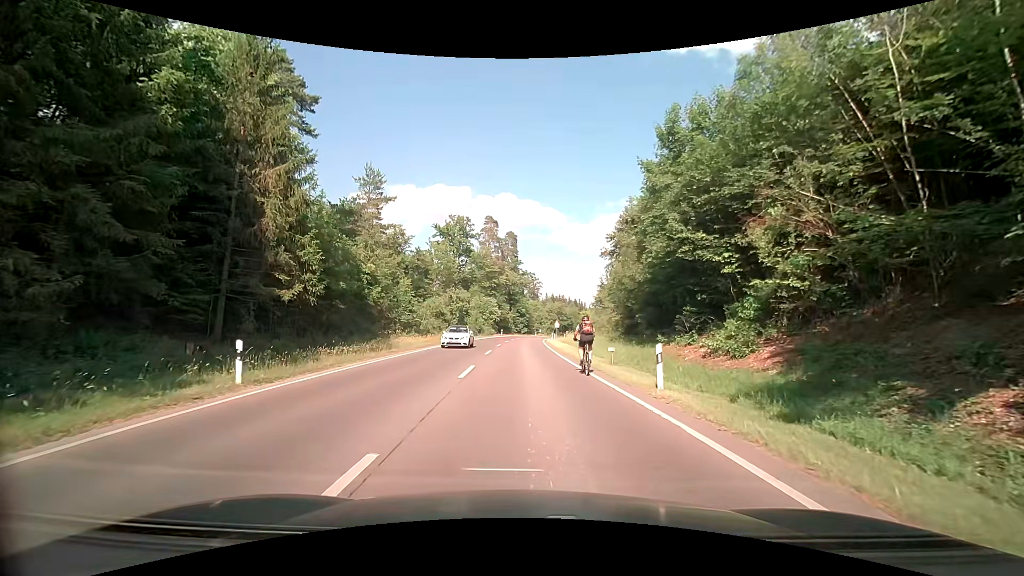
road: secondary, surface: asphalt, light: Day
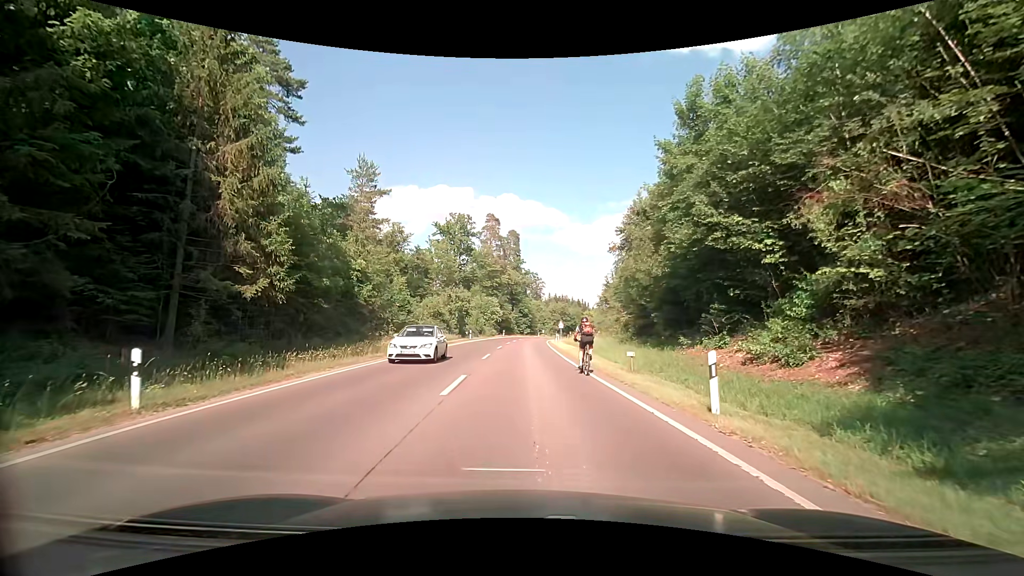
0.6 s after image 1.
(0.0, +3.2) m; -1°
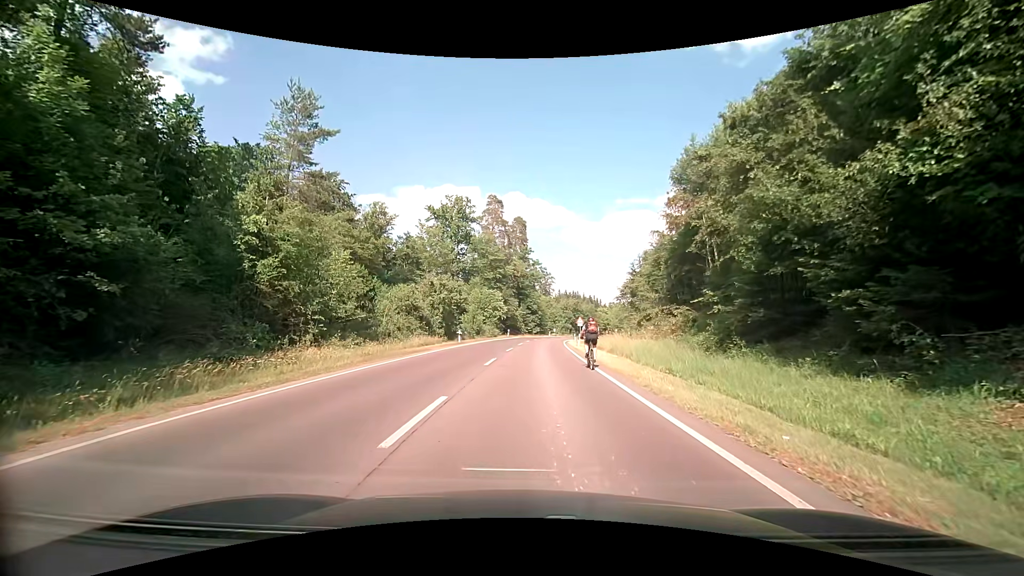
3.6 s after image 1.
(+0.1, +16.4) m; 0°
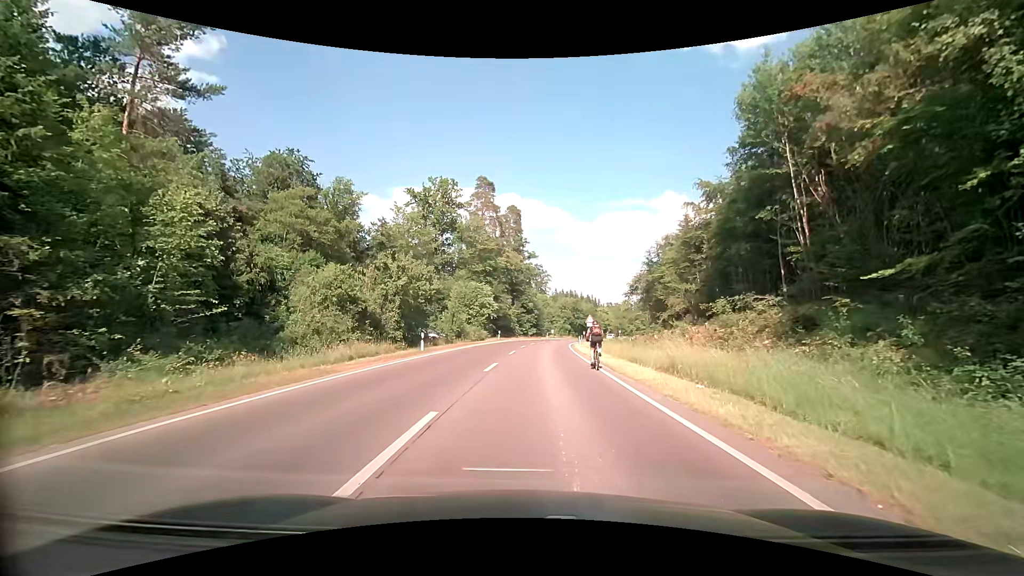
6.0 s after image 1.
(0.0, +13.8) m; +1°
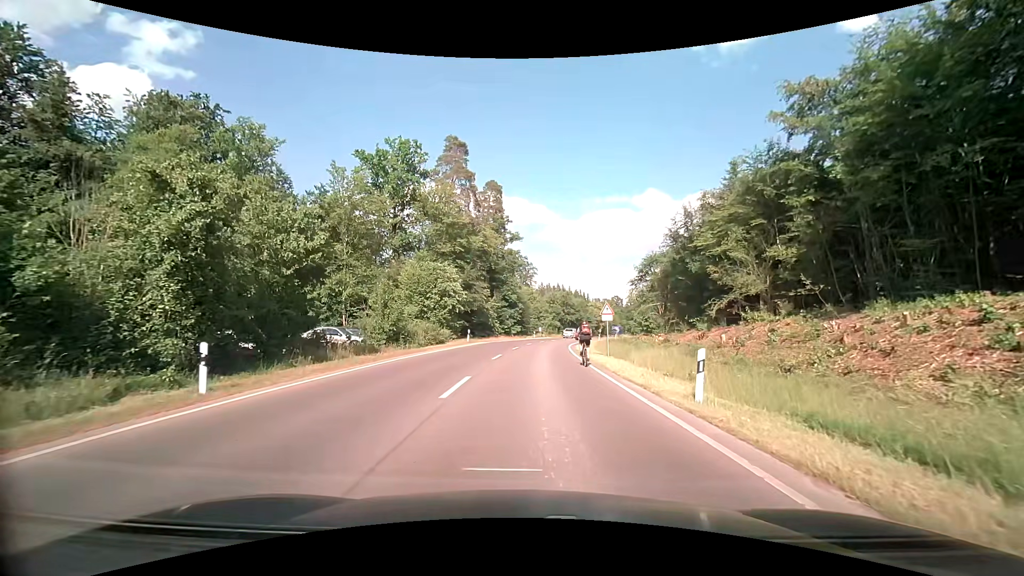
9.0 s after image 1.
(+0.2, +18.4) m; +2°
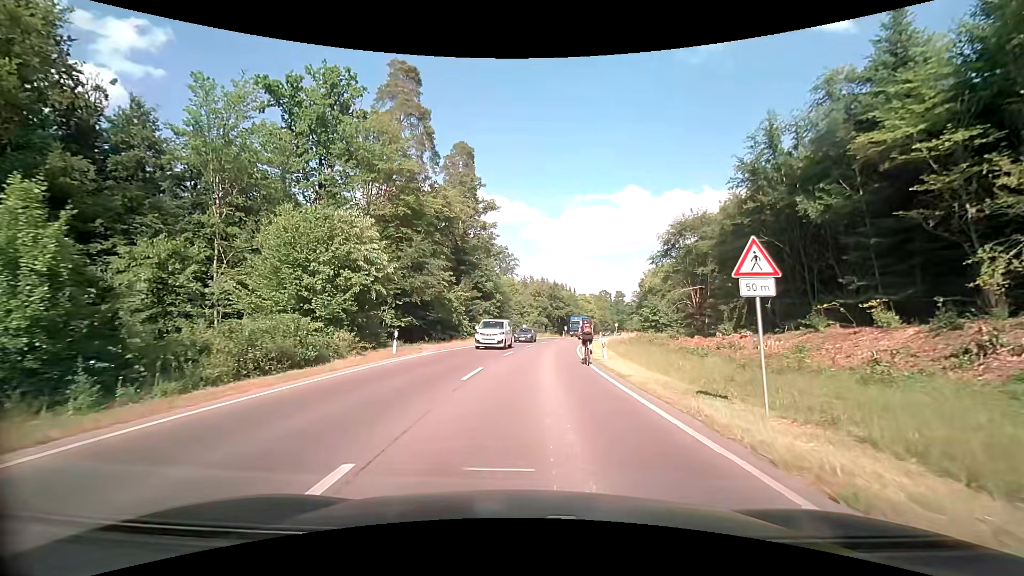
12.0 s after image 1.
(0.0, +20.8) m; +1°
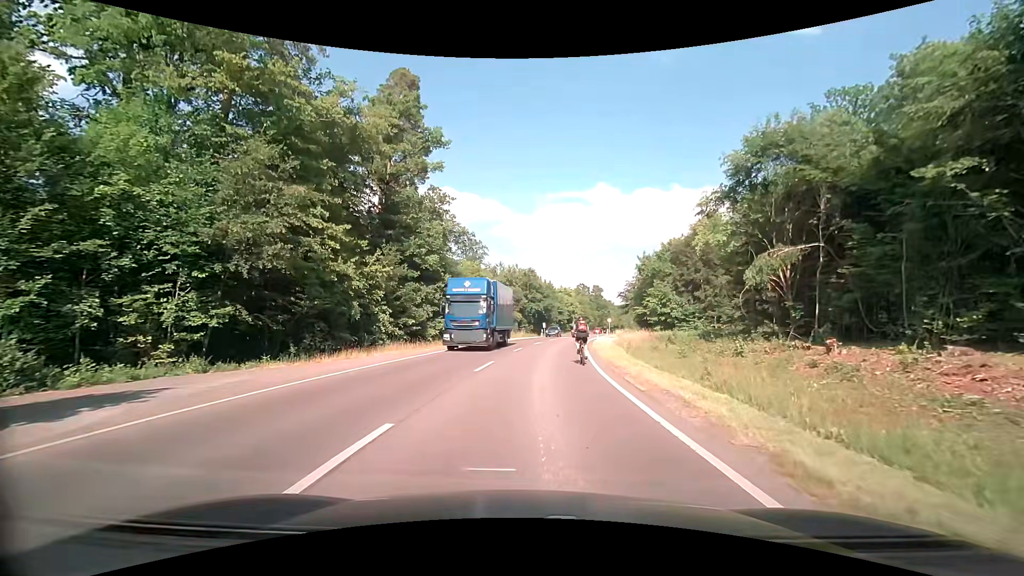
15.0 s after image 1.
(+0.6, +22.1) m; +3°
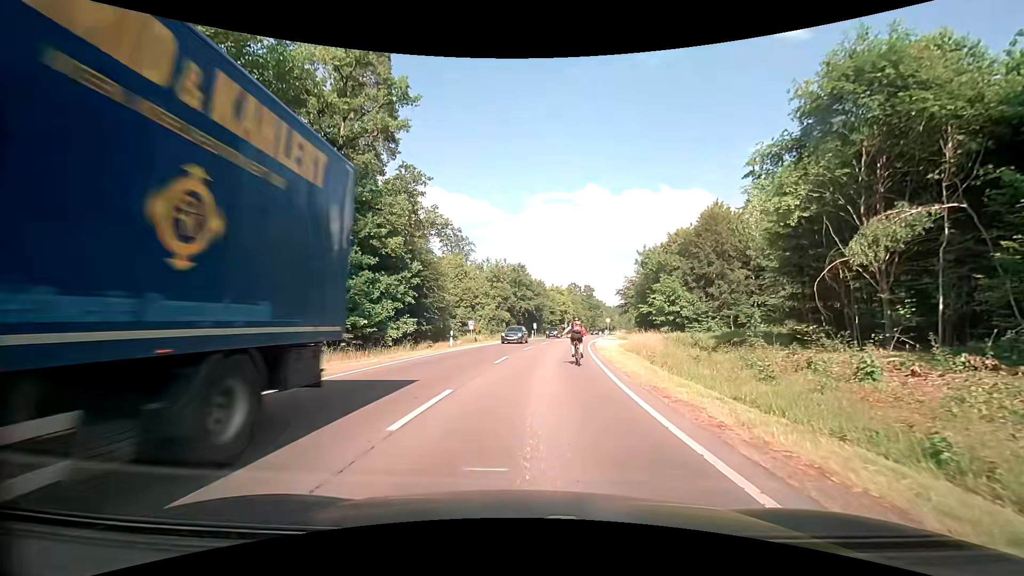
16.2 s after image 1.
(+0.1, +8.3) m; +1°
(0, +10) (+1, +20) (+2, +30) (+3, +40) (+4, +50) (+6, +60) (+8, +69) (+9, +79) (+11, +89) (+14, +99) m
